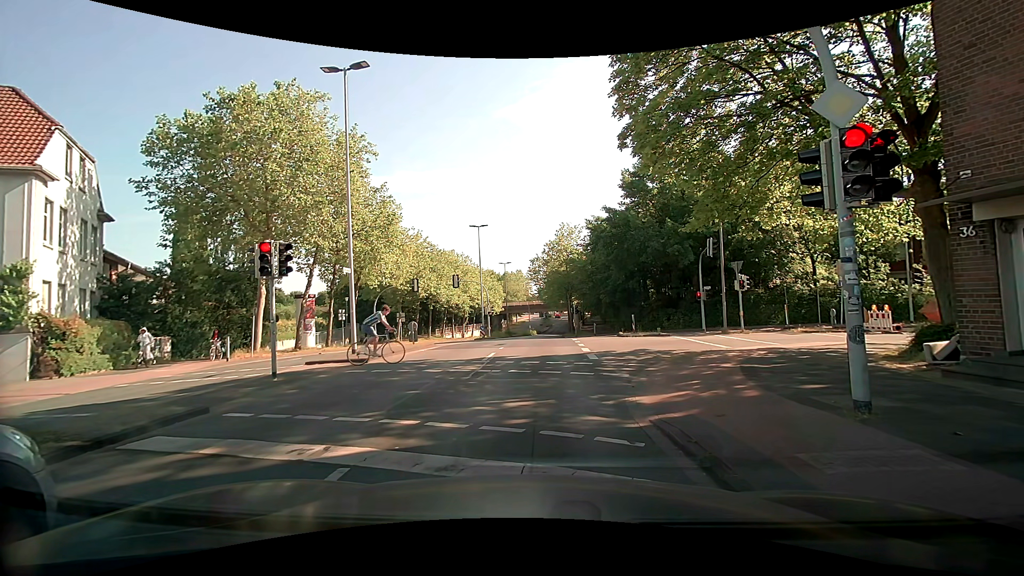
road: tertiary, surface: asphalt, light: Day
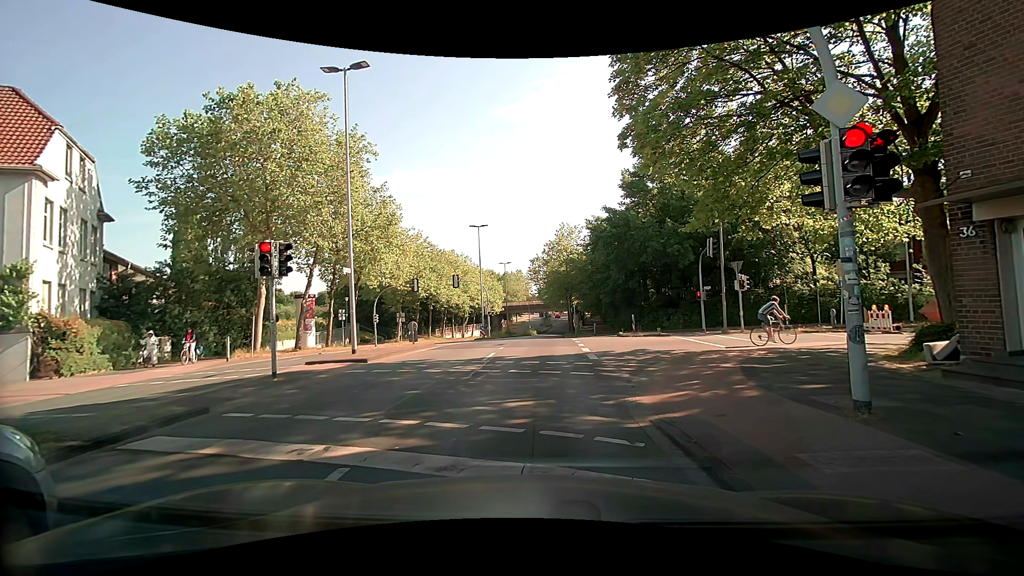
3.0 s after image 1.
(0.0, 0.0) m; 0°
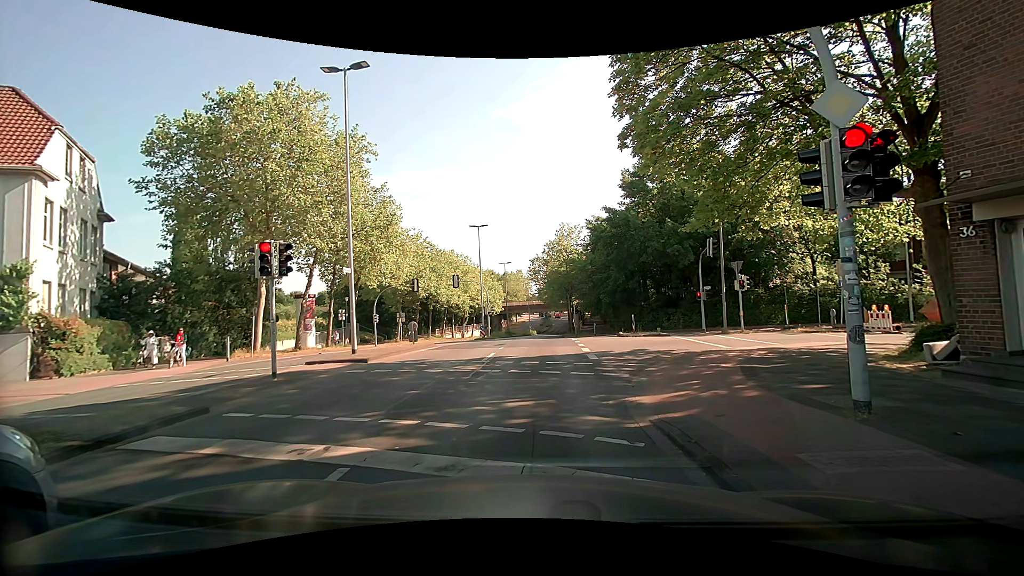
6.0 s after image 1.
(0.0, 0.0) m; 0°
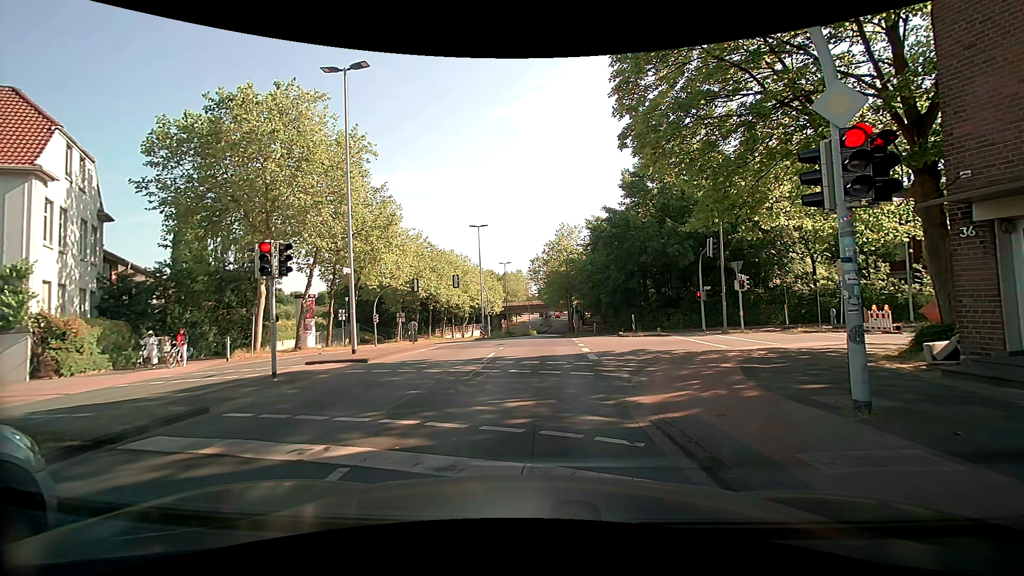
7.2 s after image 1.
(0.0, 0.0) m; 0°
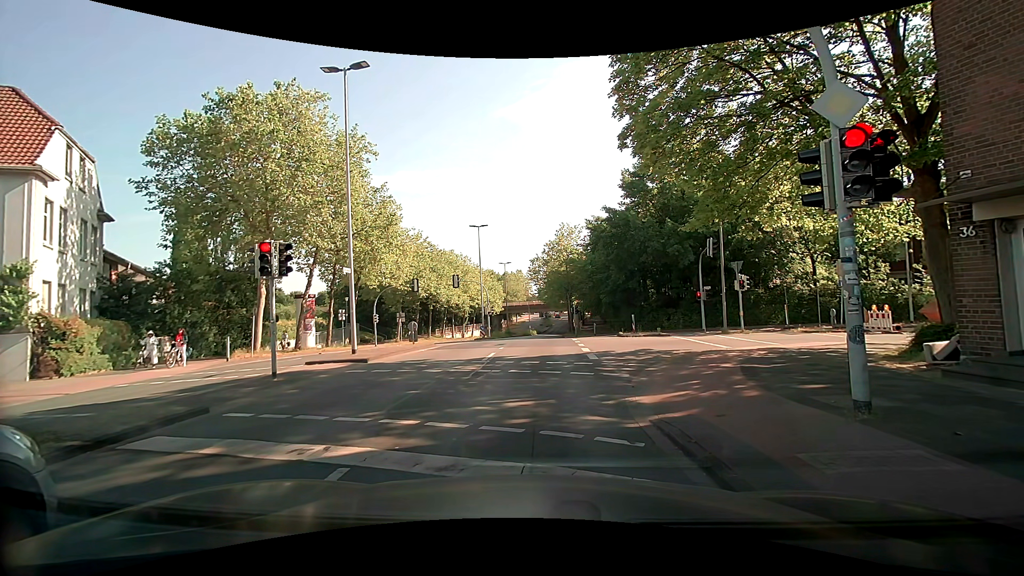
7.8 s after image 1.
(0.0, 0.0) m; 0°
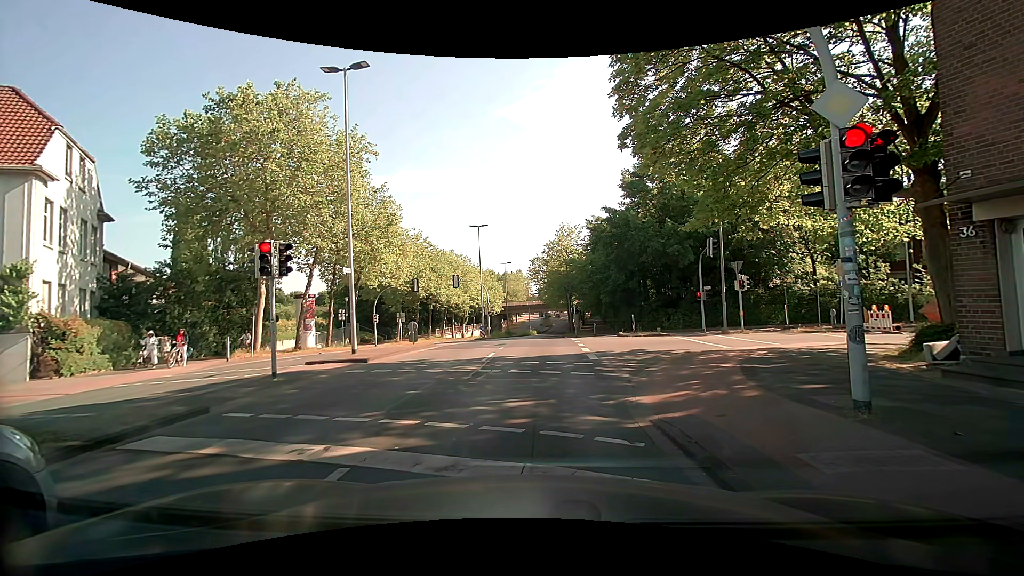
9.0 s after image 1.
(0.0, 0.0) m; 0°
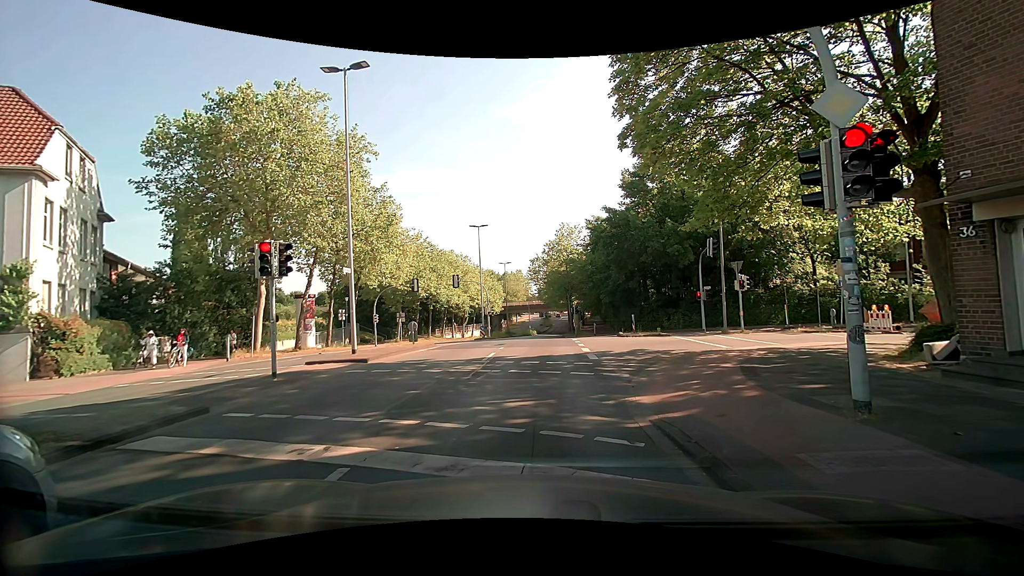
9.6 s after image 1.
(0.0, 0.0) m; 0°
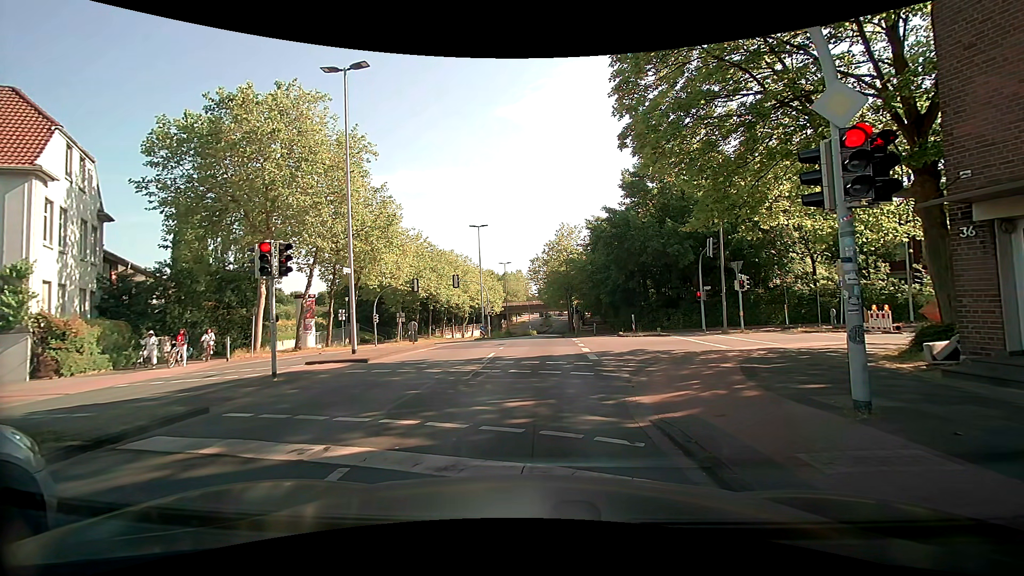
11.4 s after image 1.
(0.0, 0.0) m; 0°
